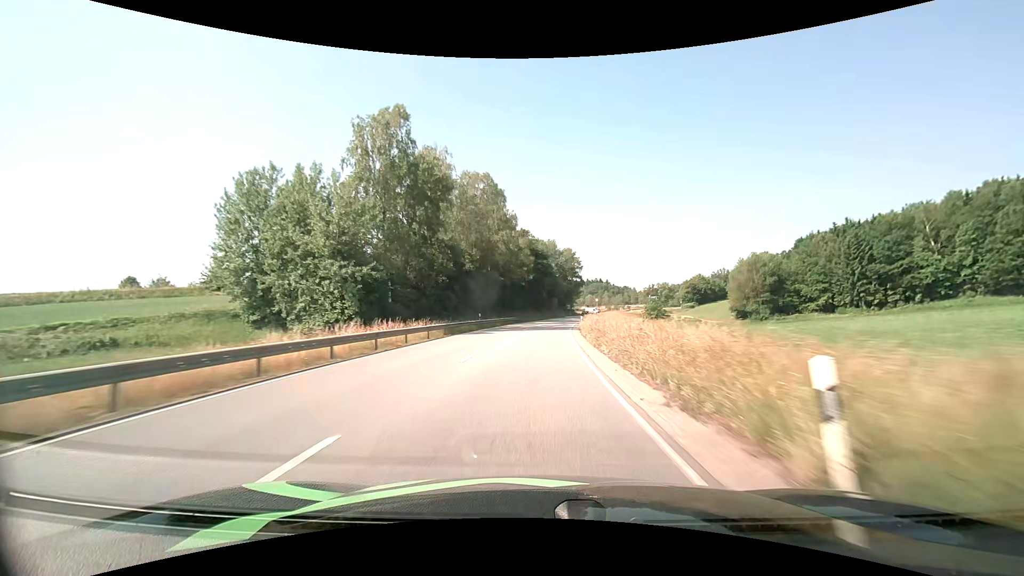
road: primary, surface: asphalt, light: Day
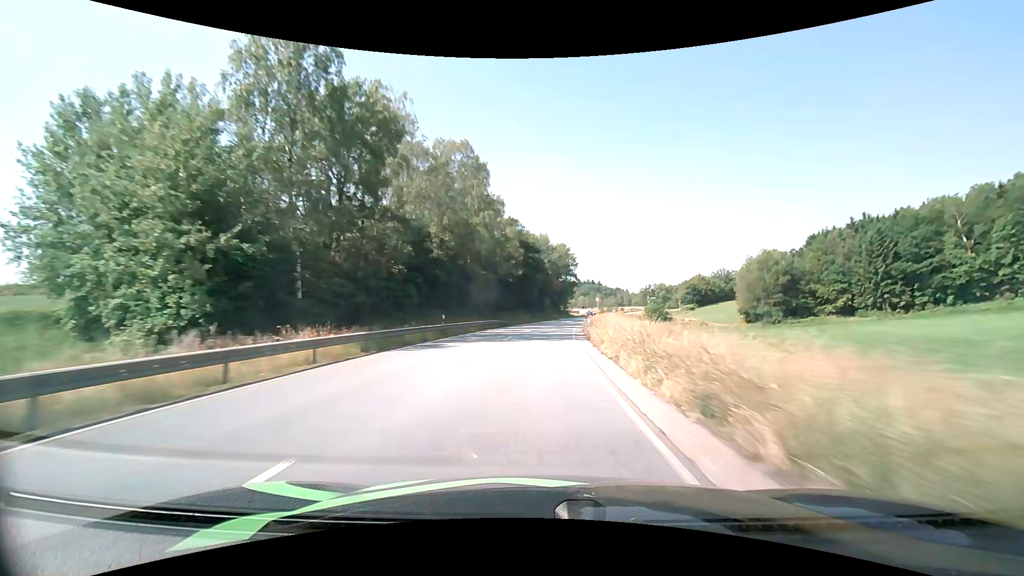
(+0.1, +13.1) m; +1°
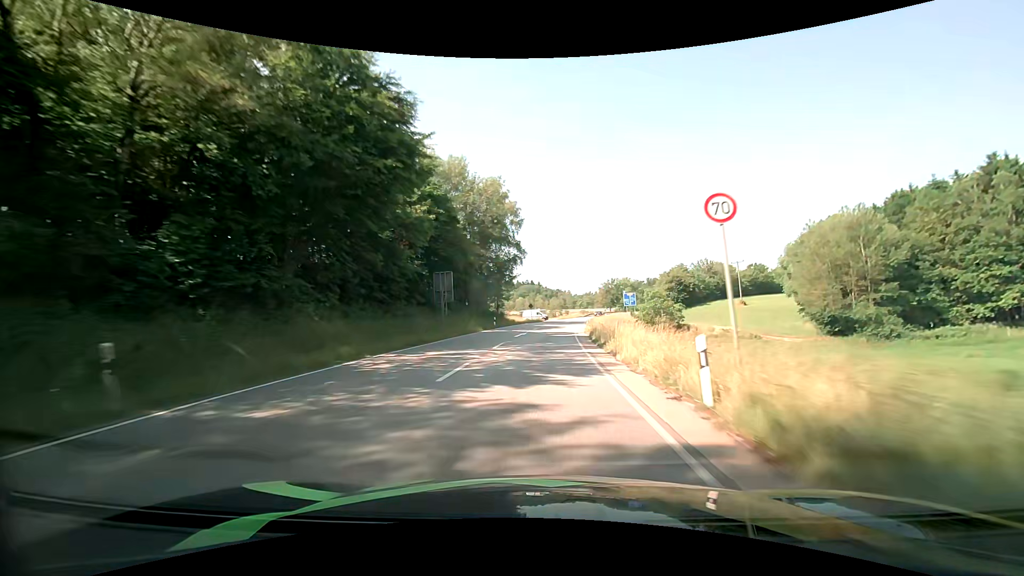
(+3.9, +63.2) m; +7°
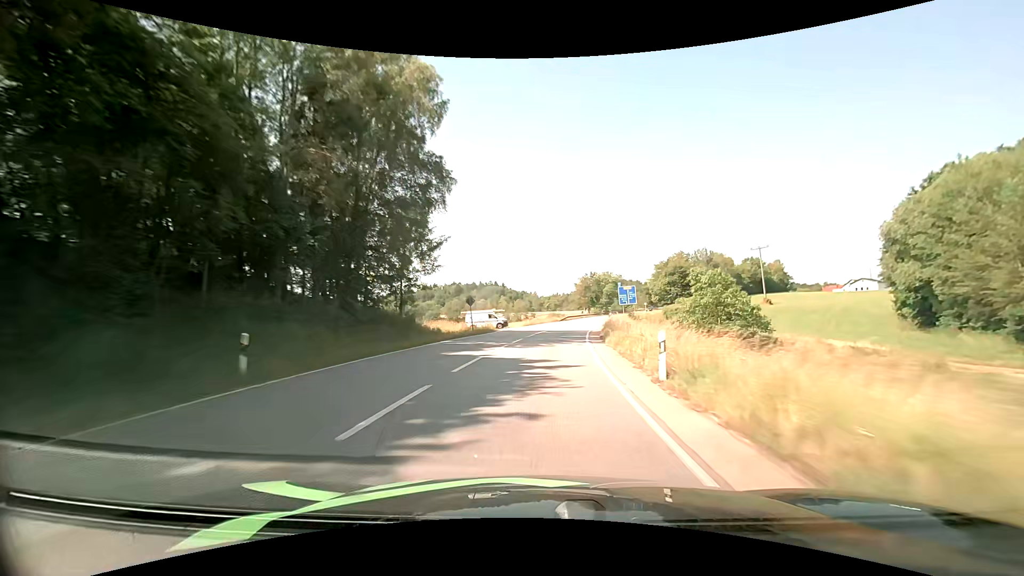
(+1.3, +37.4) m; +4°
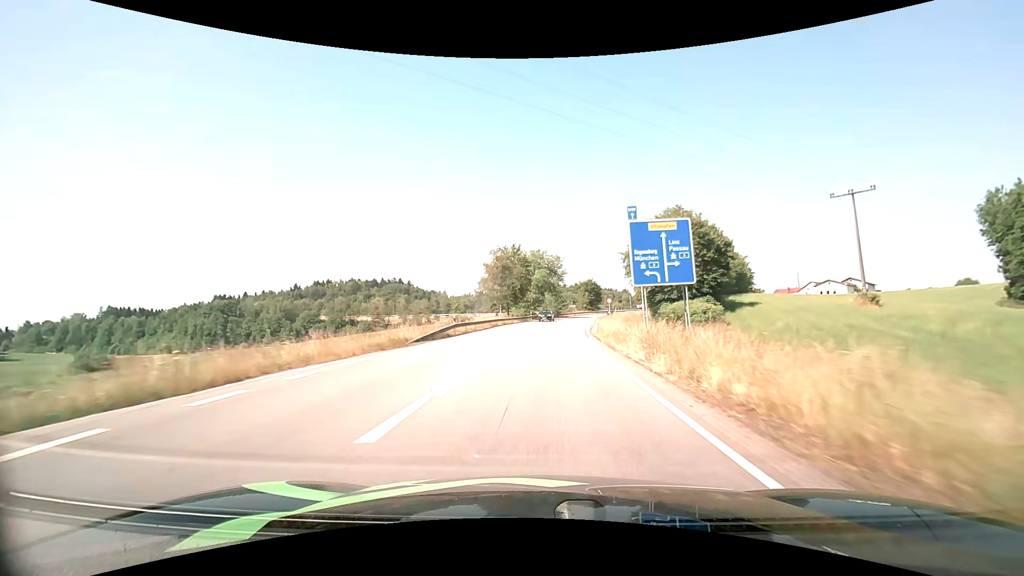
(+5.0, +59.0) m; +10°
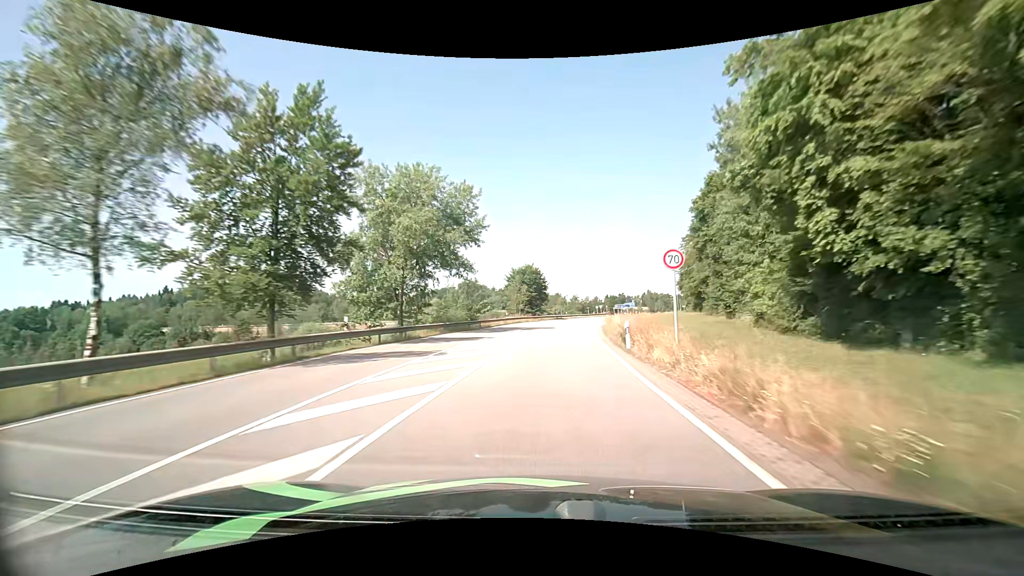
(+3.7, +56.0) m; +8°
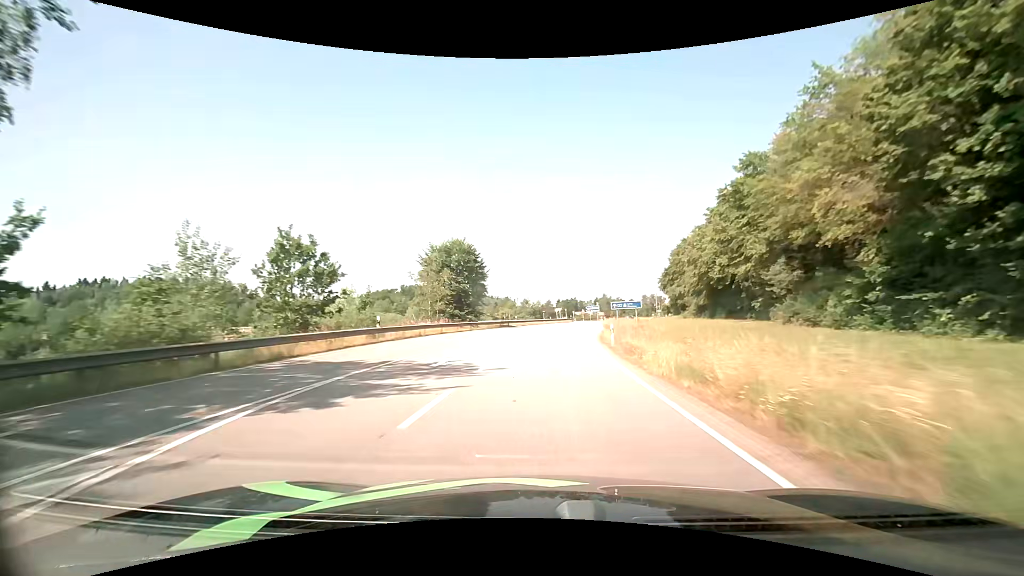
(+1.8, +34.1) m; +6°
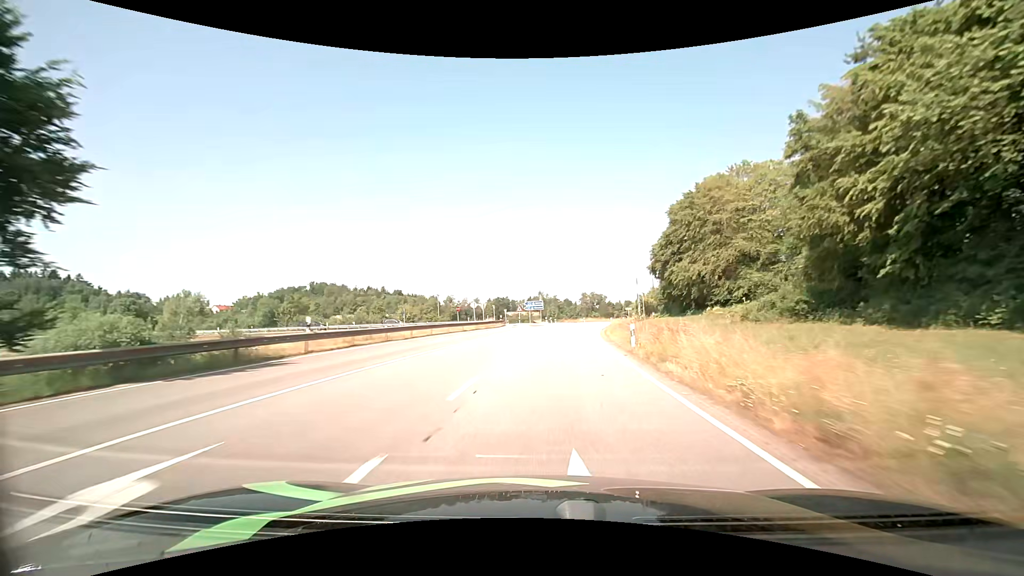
(+2.6, +46.2) m; +7°
(0, +10) (+1, +20) (+1, +30) (+3, +40) (+4, +50) (+6, +60) (+7, +70) (+9, +79) (+12, +89) (+14, +99) m
